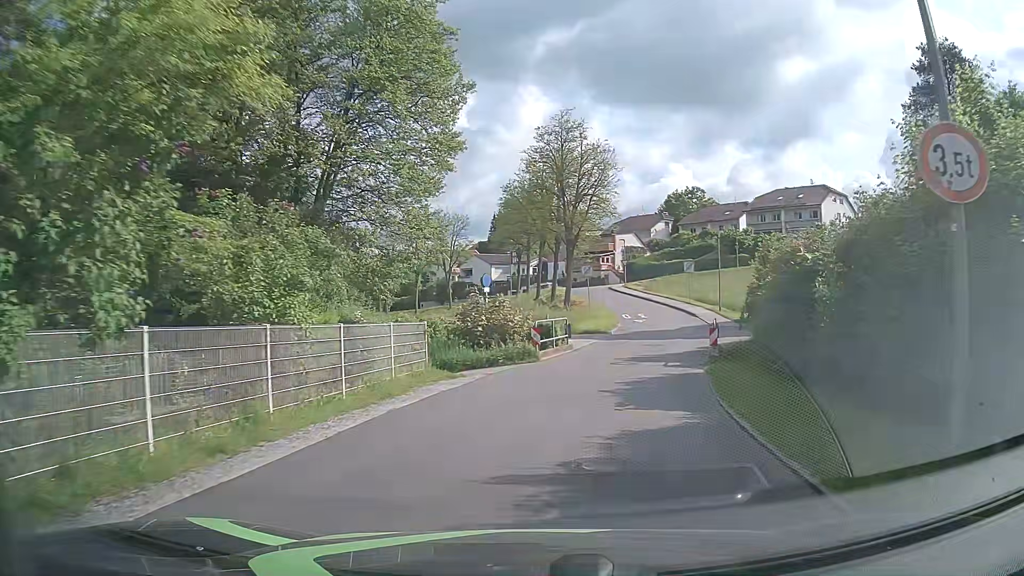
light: Day
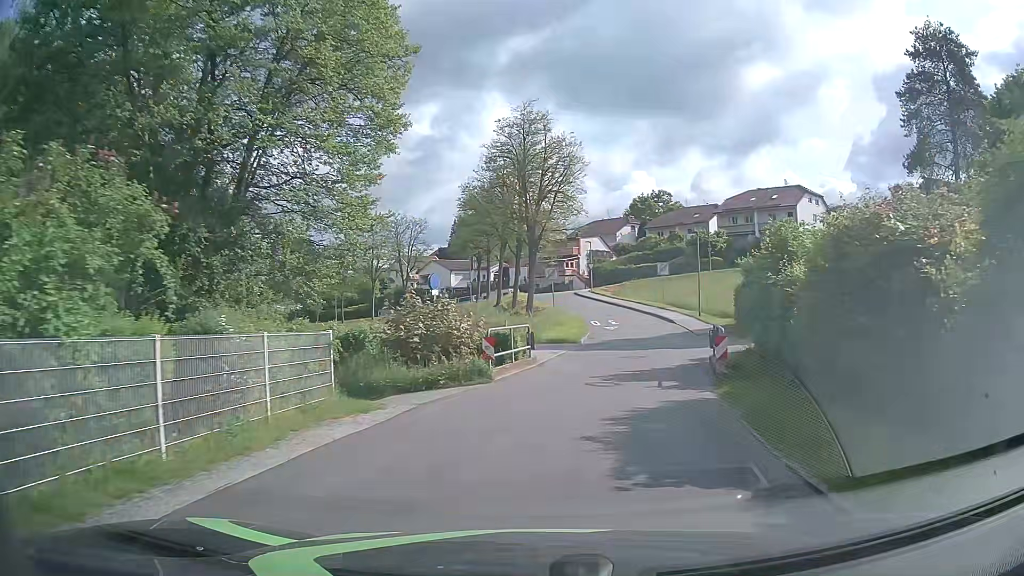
(+0.1, +4.5) m; +3°
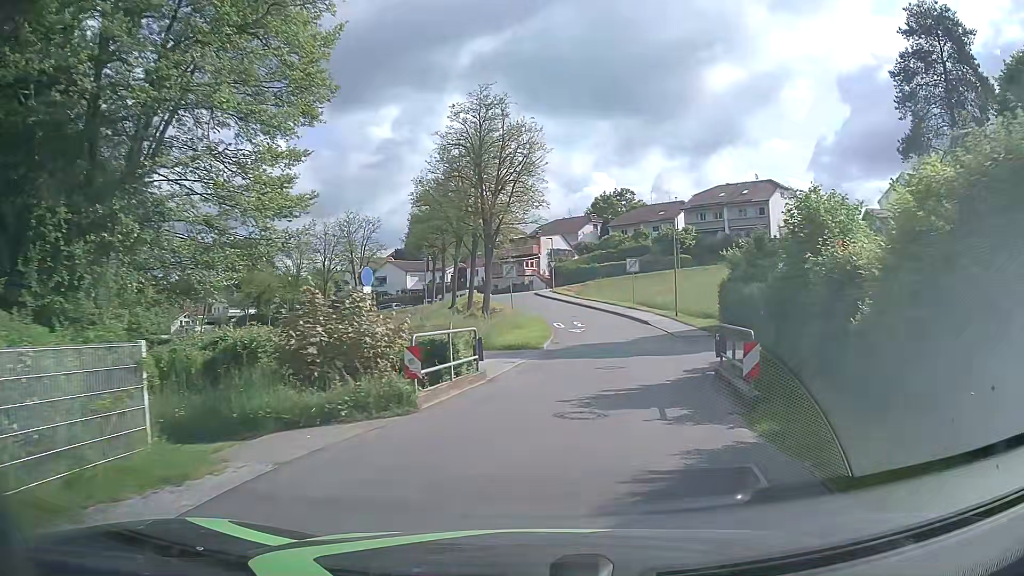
(+0.1, +4.5) m; +4°
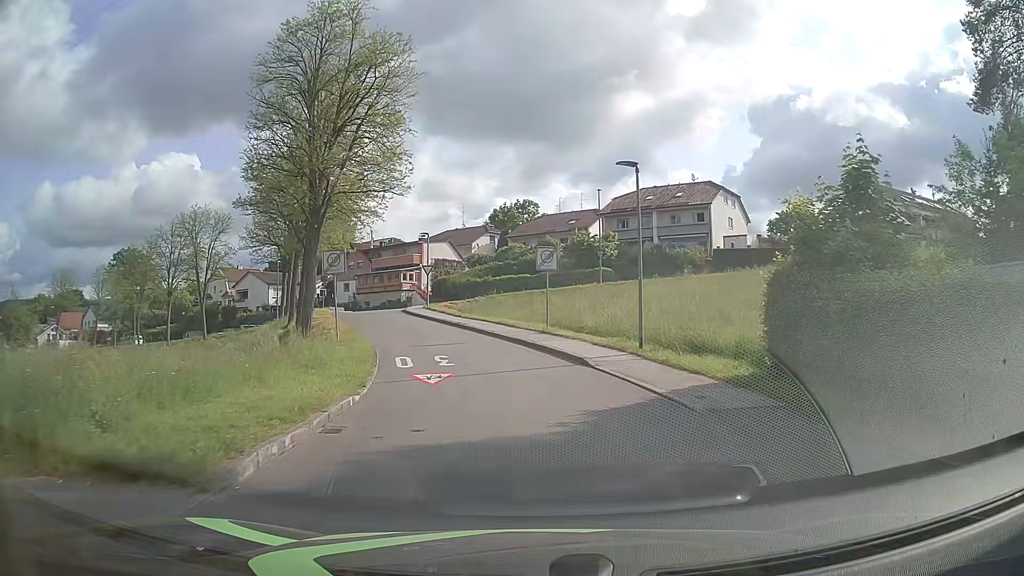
(+1.7, +18.2) m; +8°
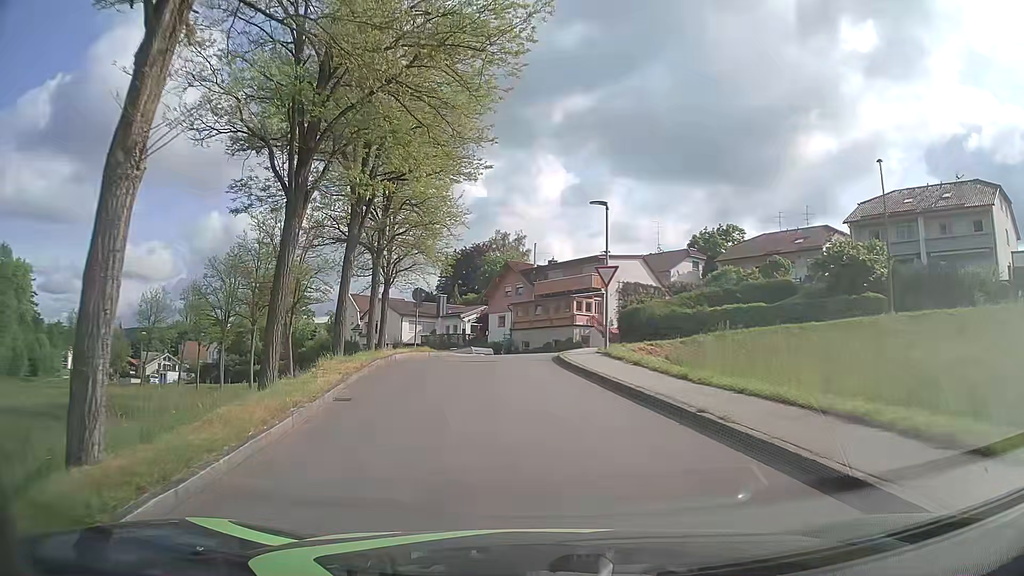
(-2.6, +22.9) m; -16°
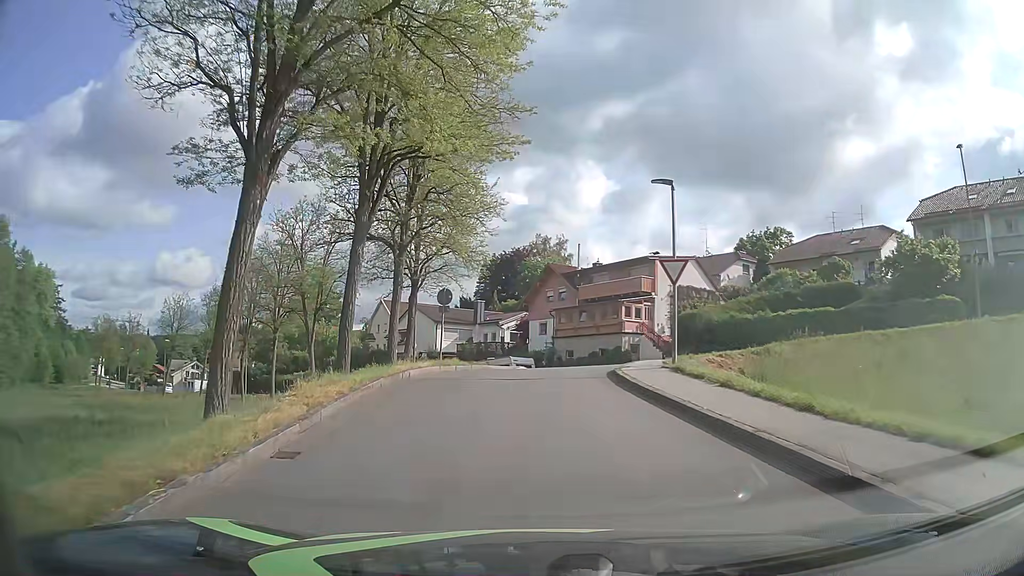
(-0.1, +4.4) m; -3°
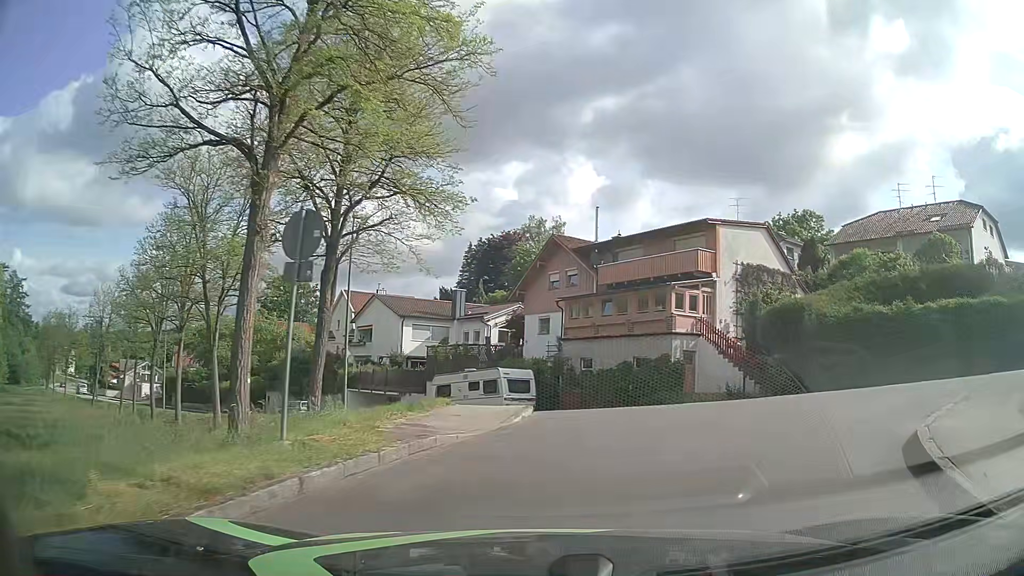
(-0.8, +15.9) m; 0°
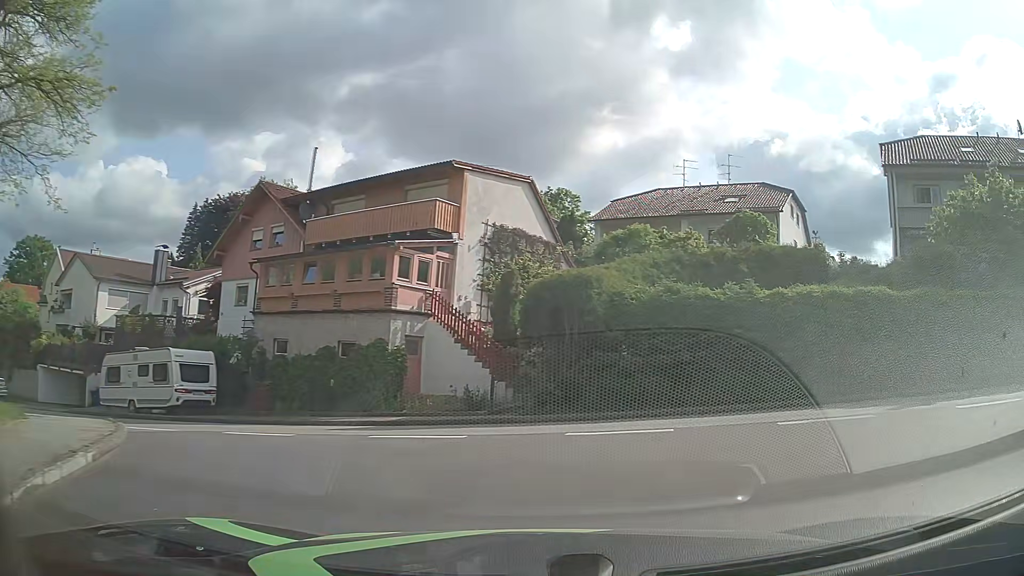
(+1.4, +7.9) m; +23°
(+4, +9) (+13, +12) (+23, +11) (+33, +11) (+43, +12) (+53, +14) (+62, +17) (+72, +21) (+81, +25) (+90, +30) m
